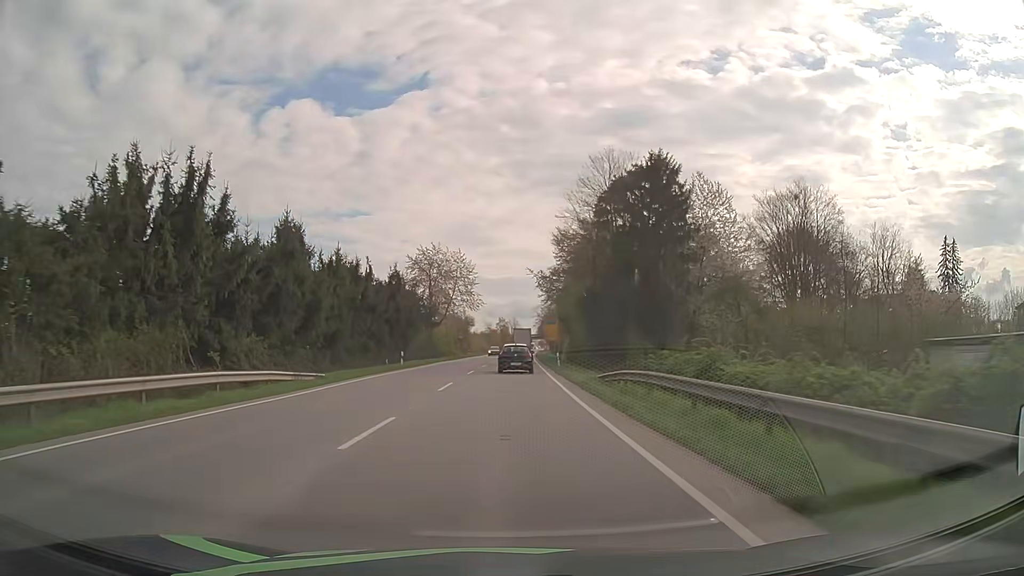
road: primary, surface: asphalt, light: Day
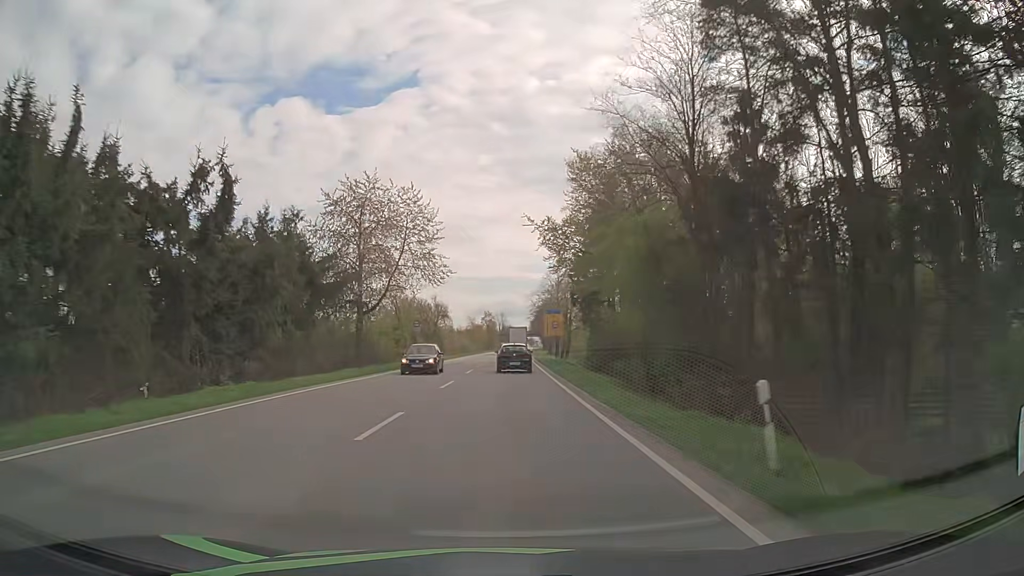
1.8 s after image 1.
(+0.1, +35.2) m; +1°
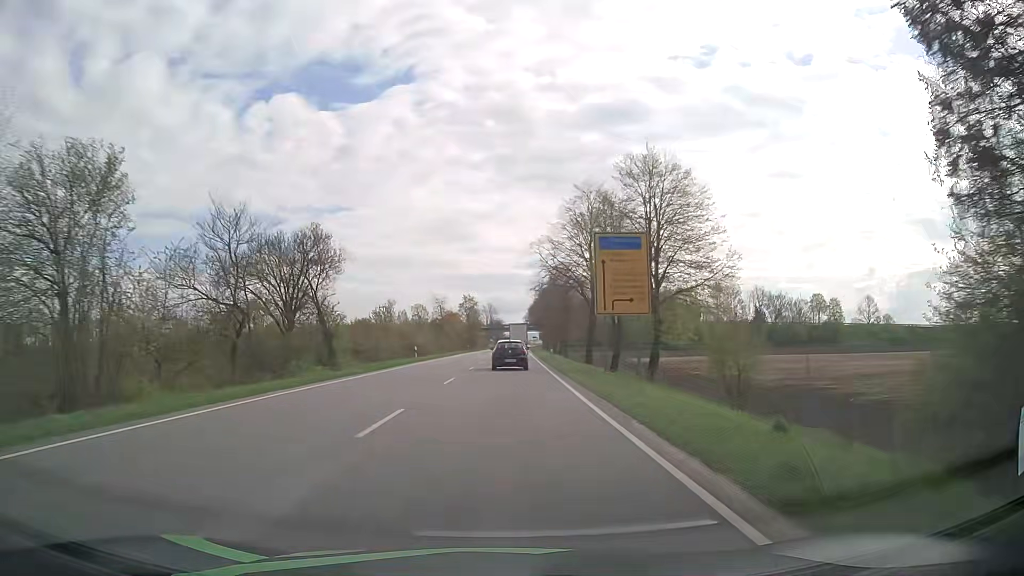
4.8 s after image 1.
(+0.5, +59.4) m; +1°
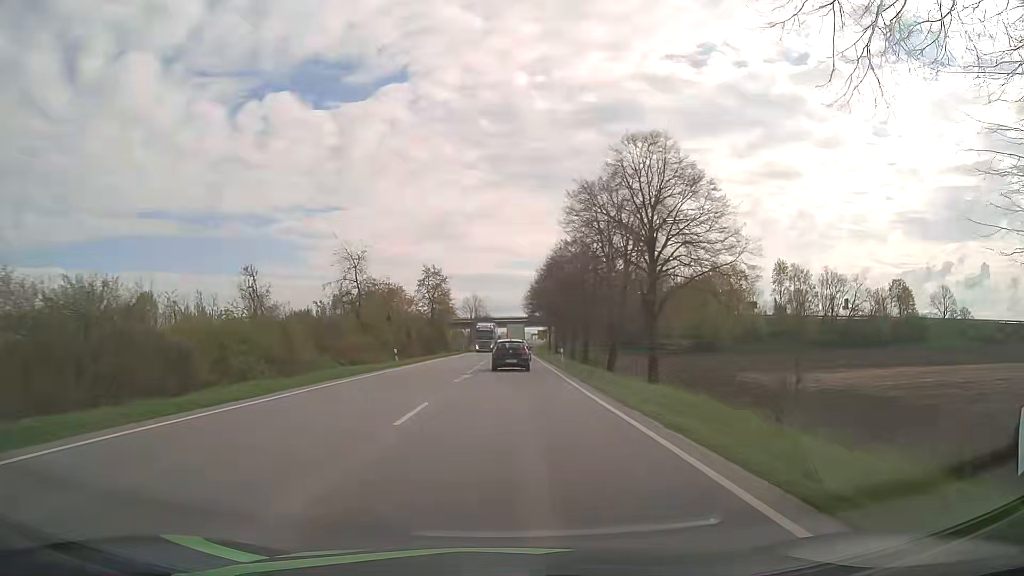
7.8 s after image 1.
(+0.3, +58.1) m; +1°
(0, +10) (0, +20) (0, +30) (+1, +40) (+1, +50) (+1, +60) (+1, +70) (+1, +80) (+1, +90) (+1, +100) m
